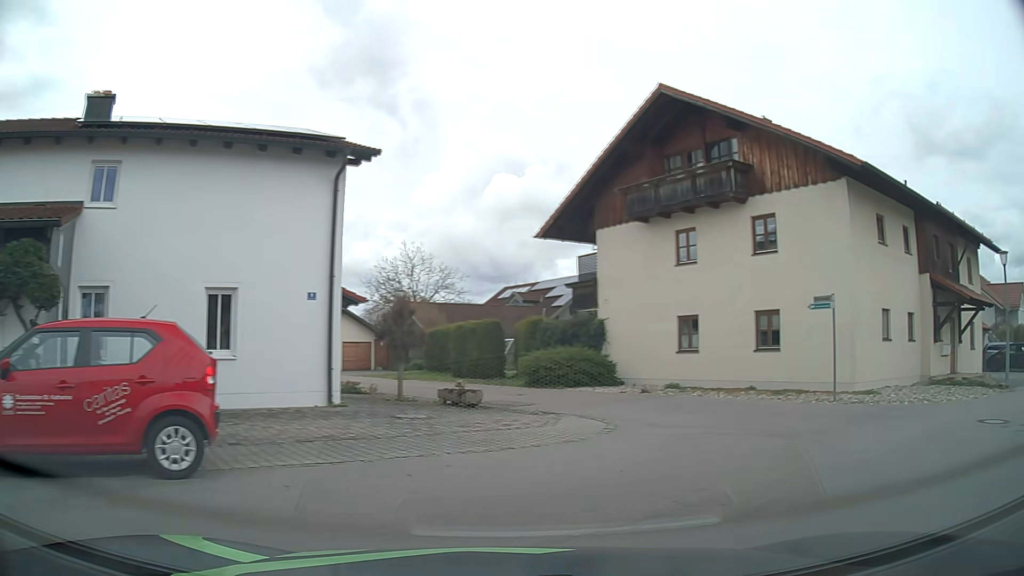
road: residential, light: Day
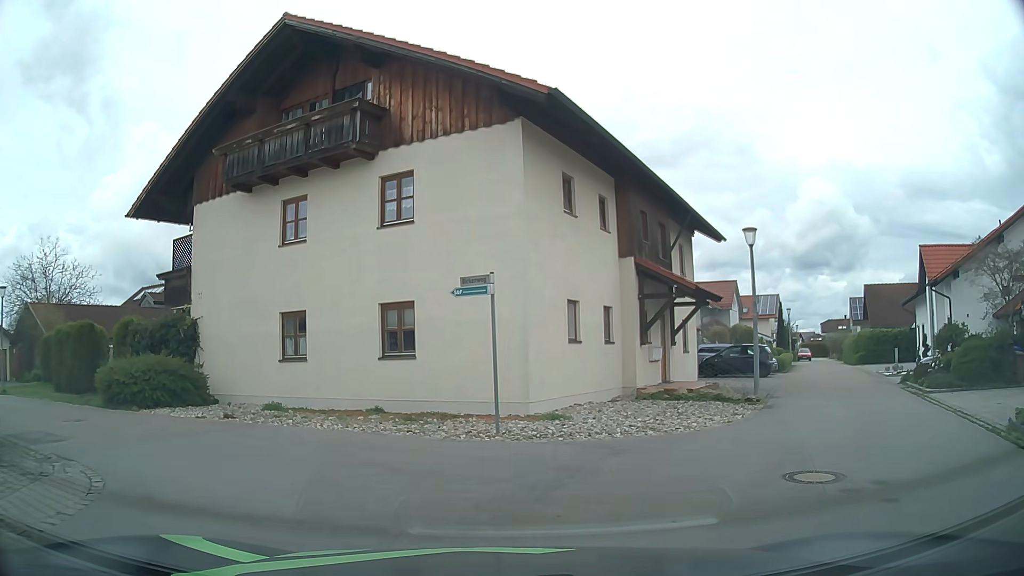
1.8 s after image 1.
(+2.0, +5.2) m; +30°
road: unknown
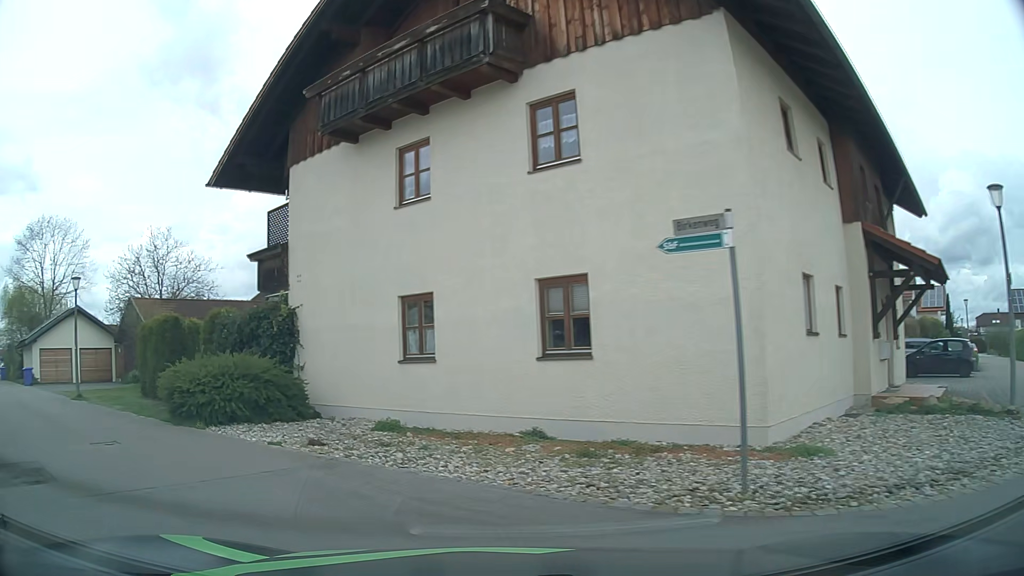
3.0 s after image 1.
(-0.3, +4.6) m; -12°
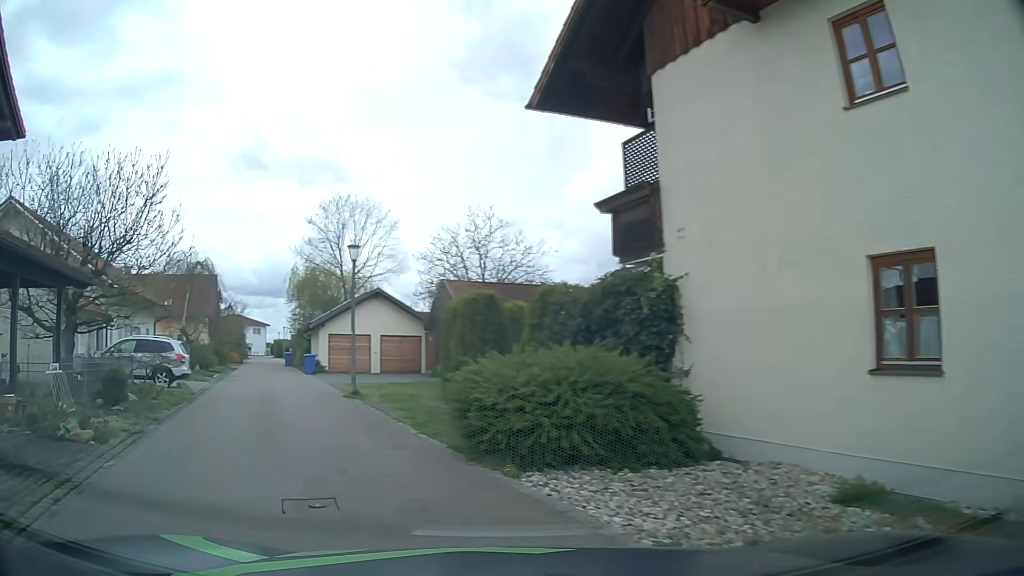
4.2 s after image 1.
(-1.4, +5.4) m; -29°
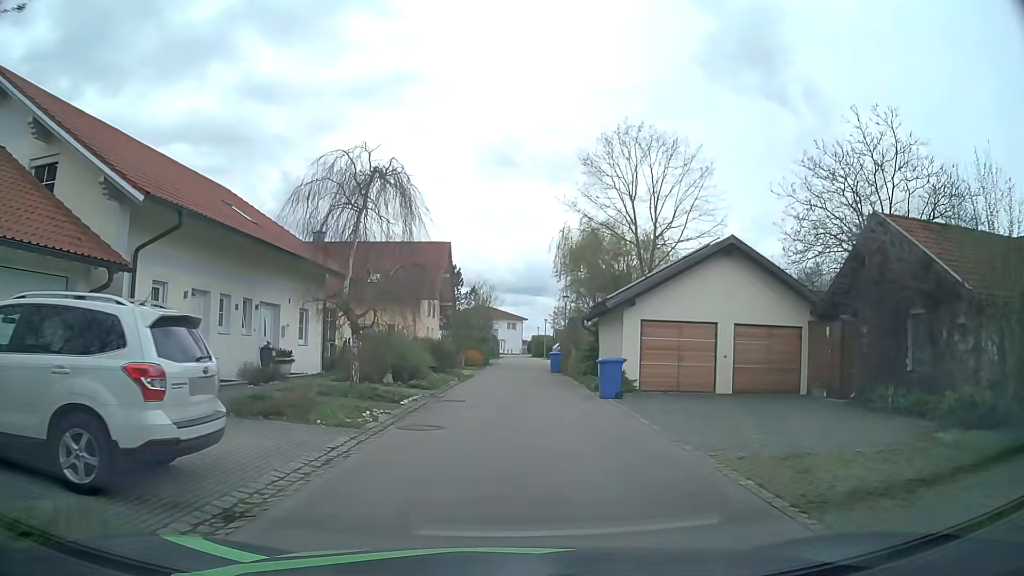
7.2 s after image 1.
(-5.4, +17.5) m; -21°
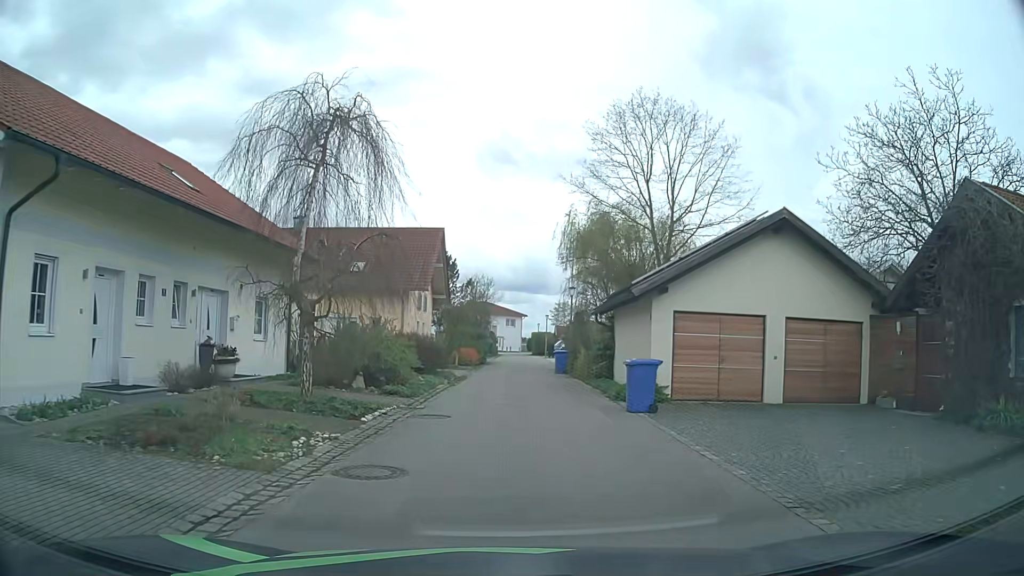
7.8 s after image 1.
(0.0, +4.2) m; 0°
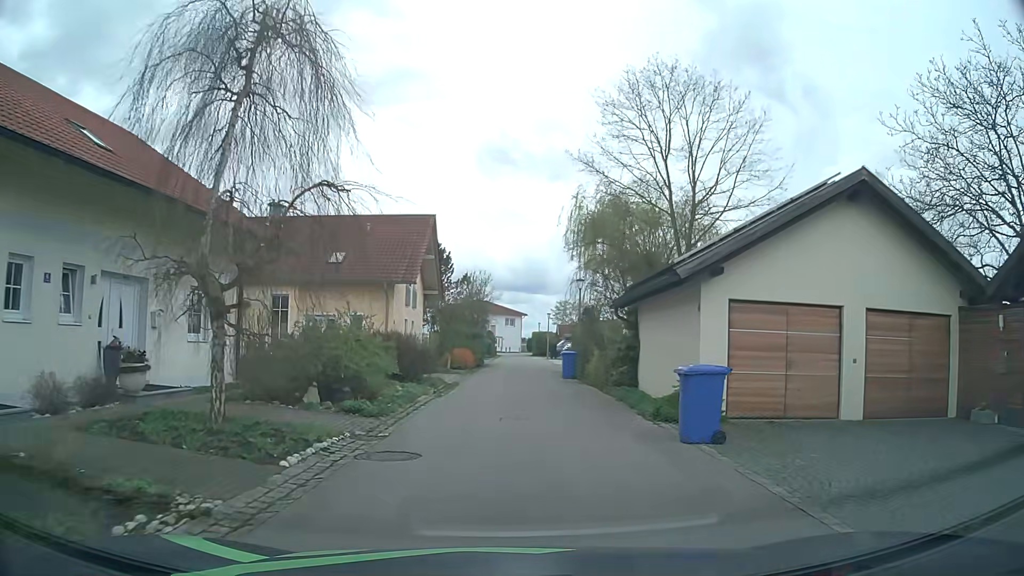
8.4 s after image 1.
(0.0, +4.3) m; 0°
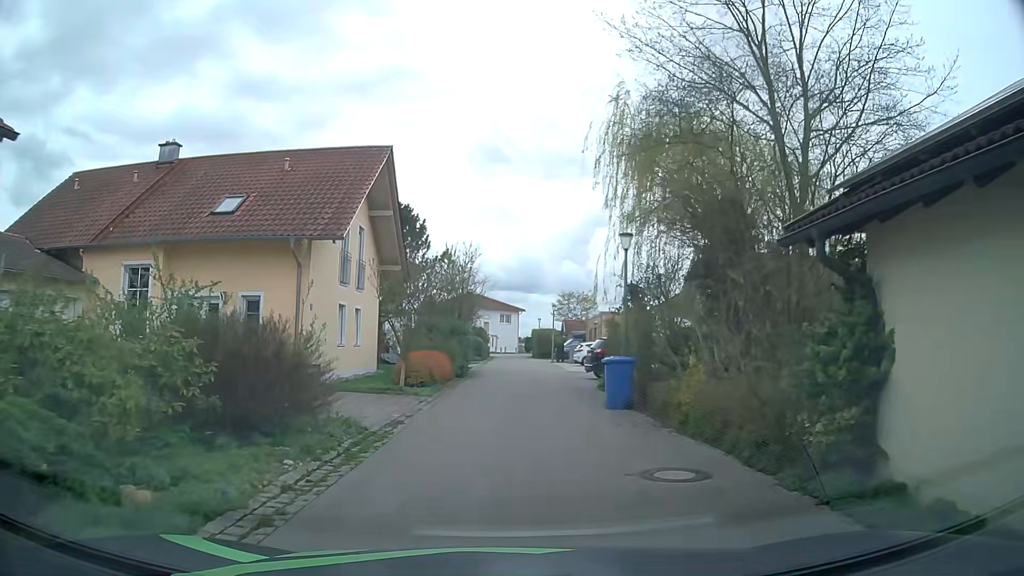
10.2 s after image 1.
(-0.1, +12.5) m; 0°
